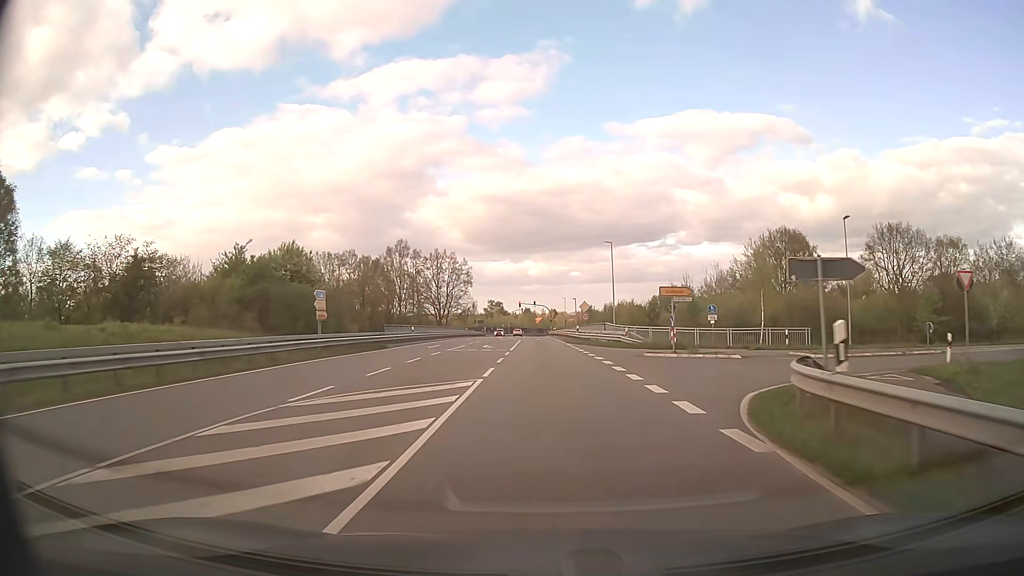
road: secondary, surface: asphalt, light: Day
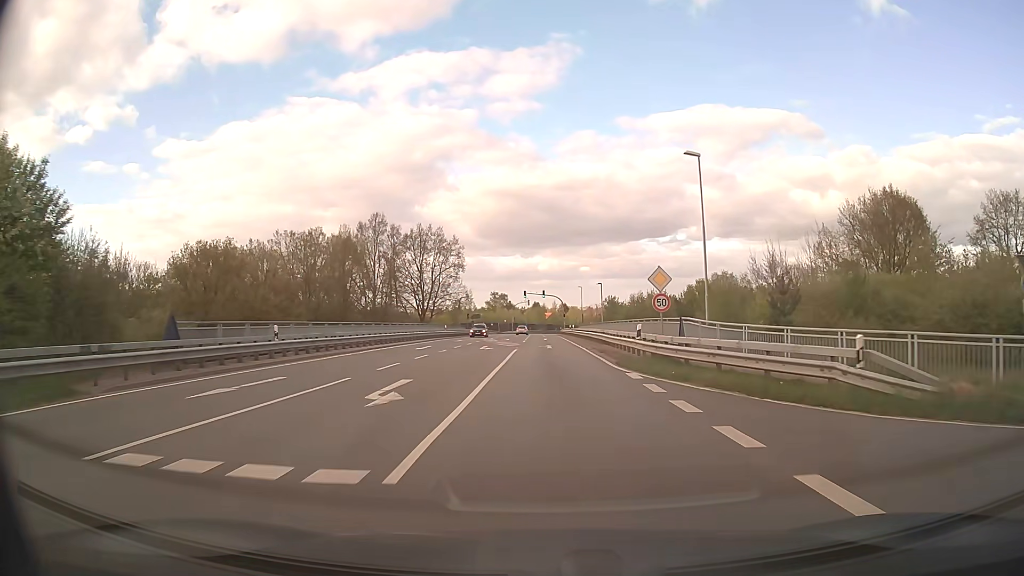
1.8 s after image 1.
(-0.2, +29.3) m; -1°
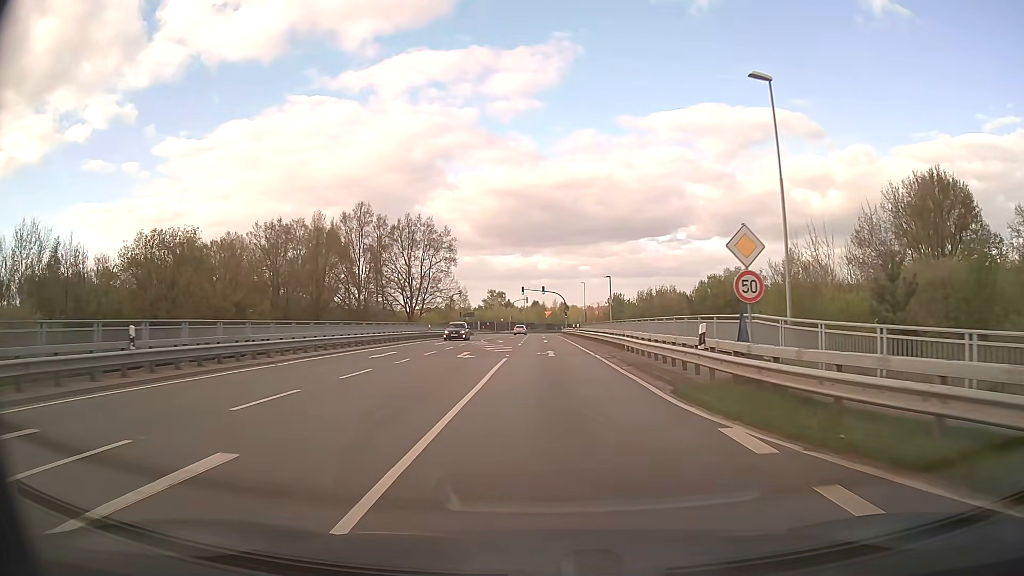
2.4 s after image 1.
(0.0, +9.4) m; 0°
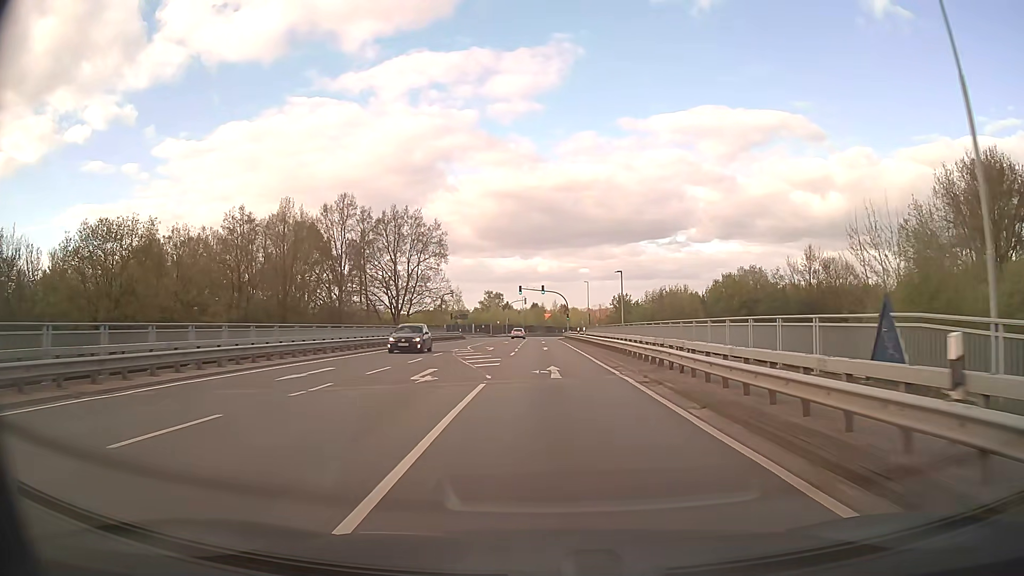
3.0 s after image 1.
(0.0, +9.2) m; 0°
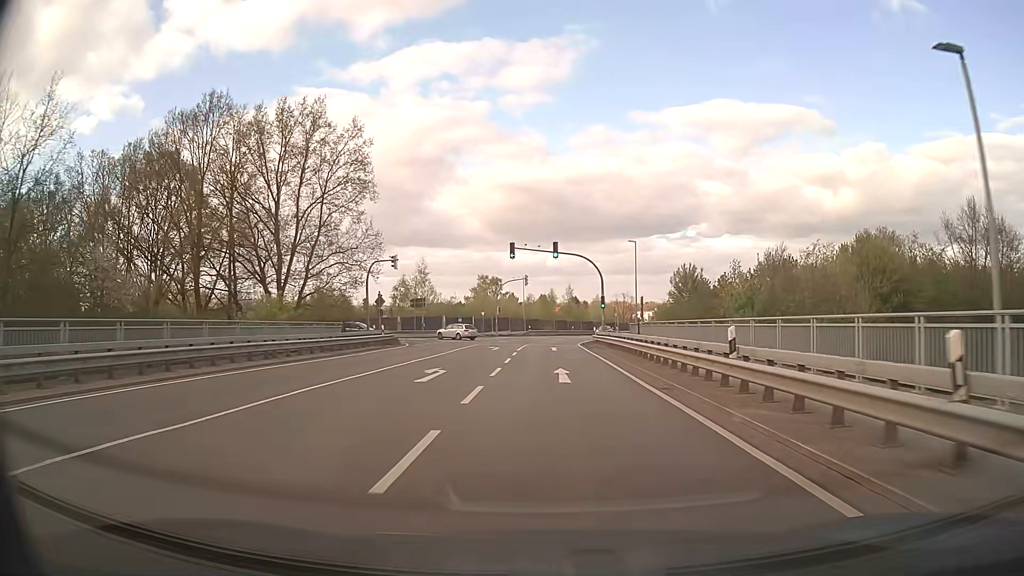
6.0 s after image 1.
(-0.3, +43.5) m; -1°
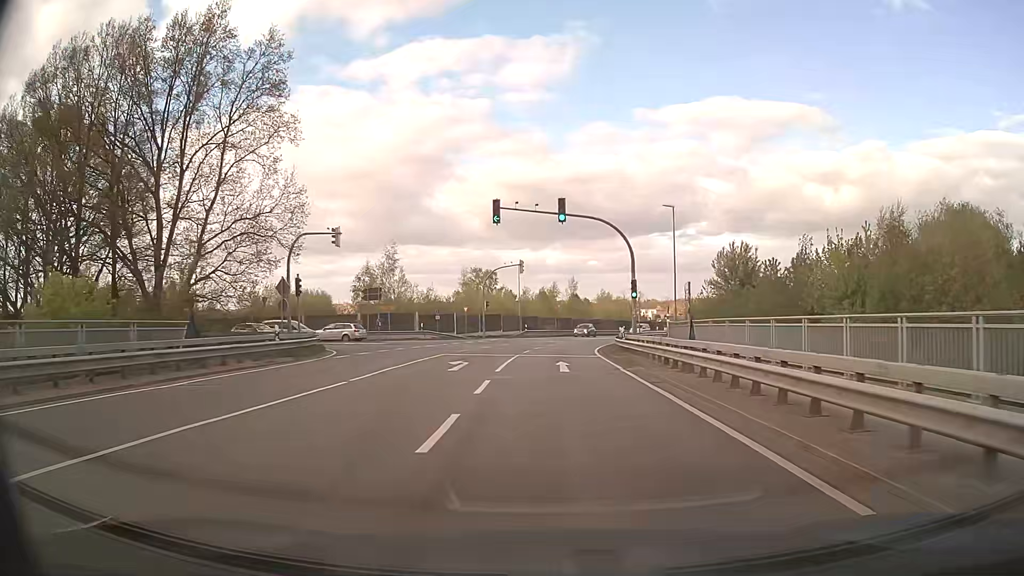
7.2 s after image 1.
(0.0, +16.3) m; 0°
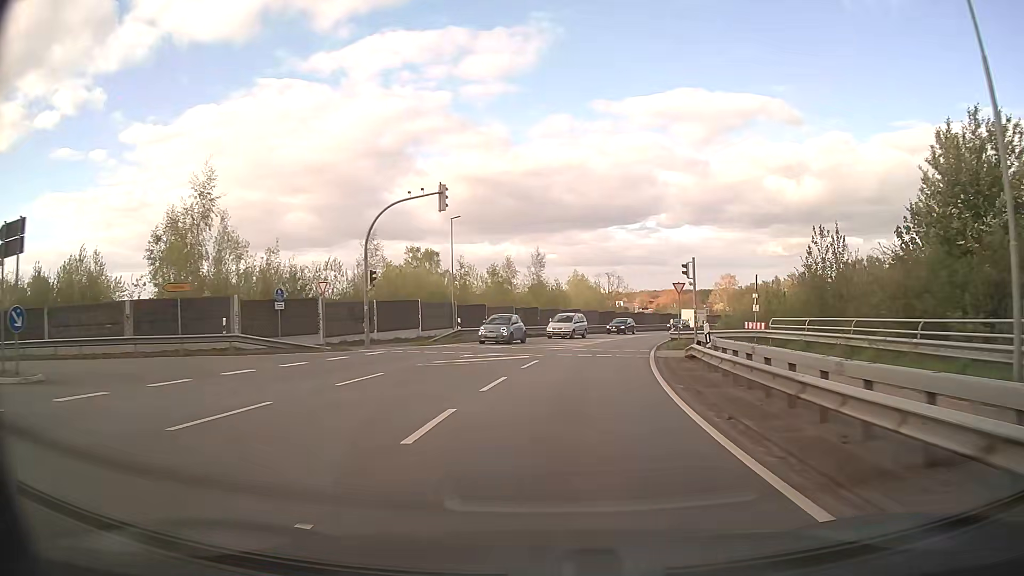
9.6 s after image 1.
(+0.6, +31.0) m; +4°
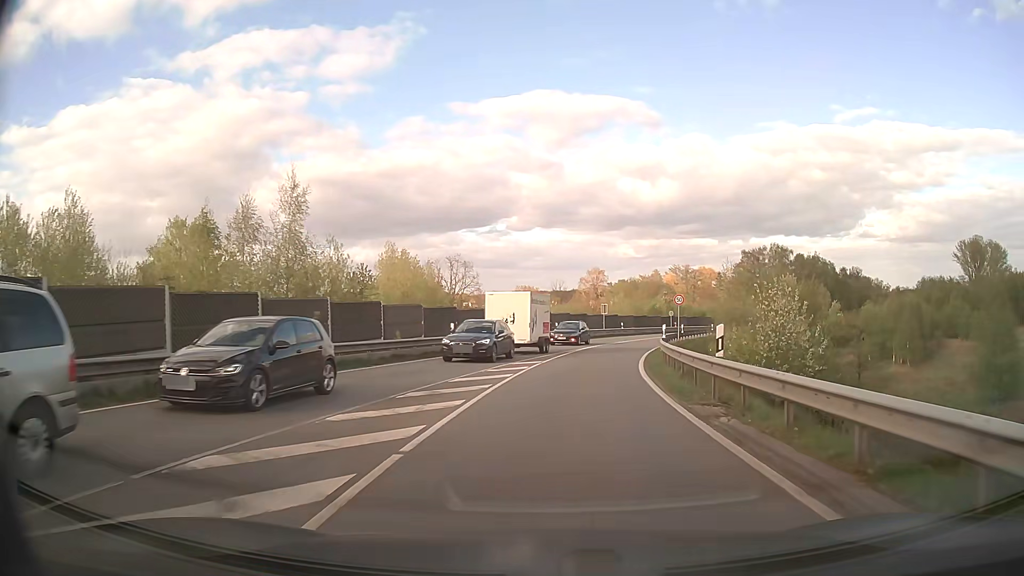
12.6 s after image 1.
(+3.9, +36.5) m; +13°
(0, +10) (+1, +20) (+3, +30) (+5, +40) (+7, +49) (+11, +59) (+14, +68) (+19, +77) (+24, +86) (+29, +94) m
